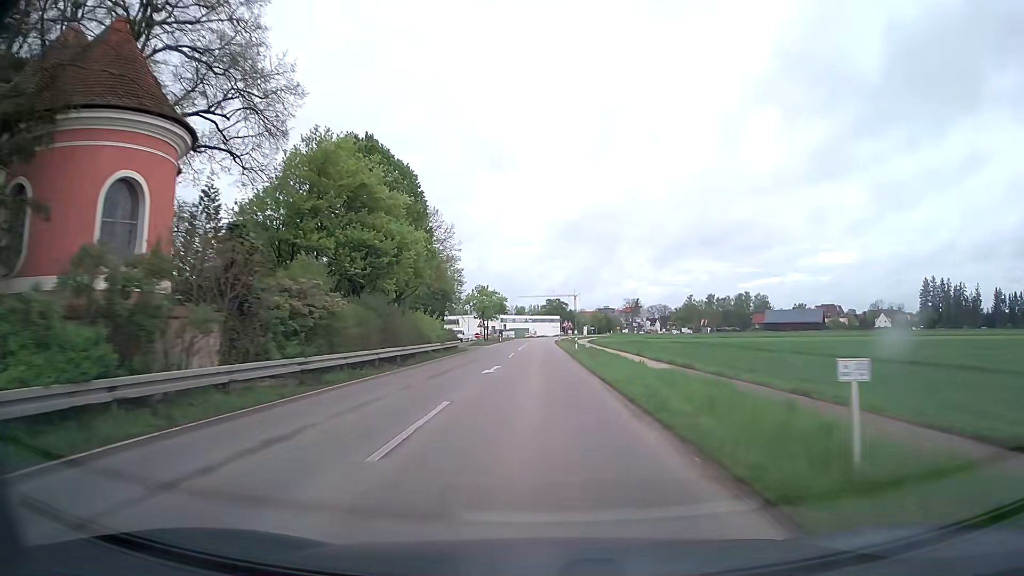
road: tertiary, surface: asphalt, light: Day
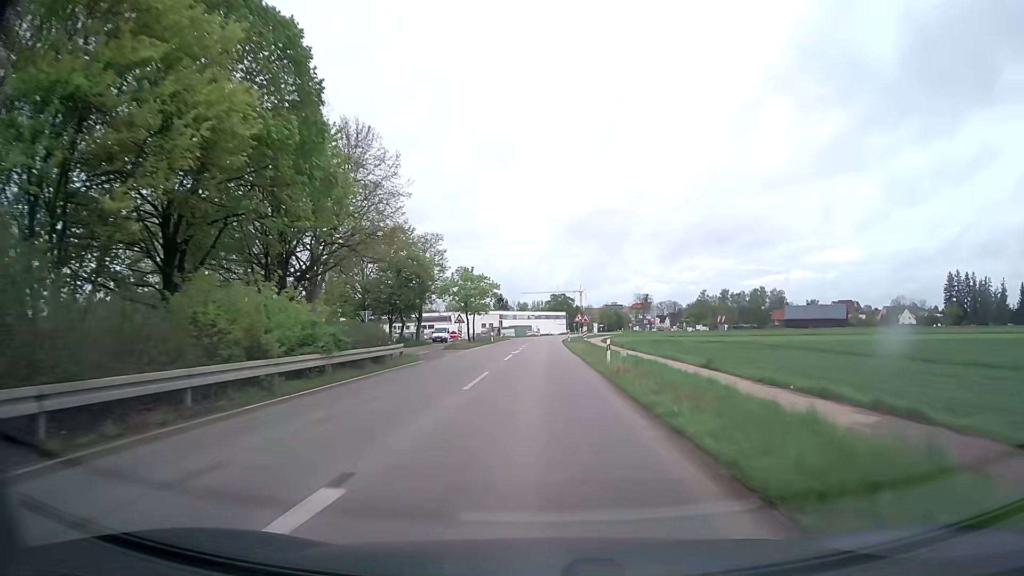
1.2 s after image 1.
(-0.1, +21.7) m; -1°
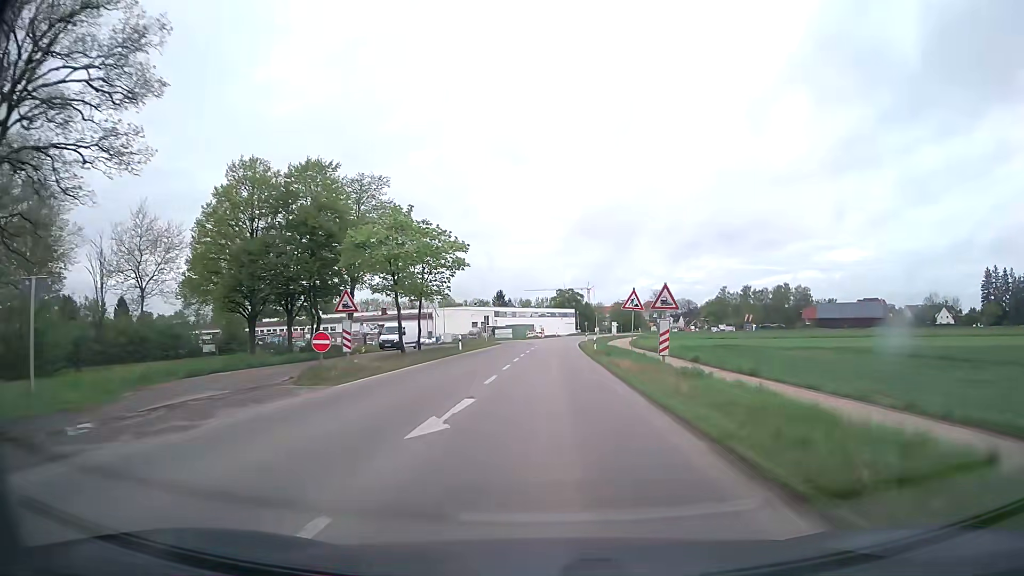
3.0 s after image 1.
(-0.2, +31.6) m; 0°
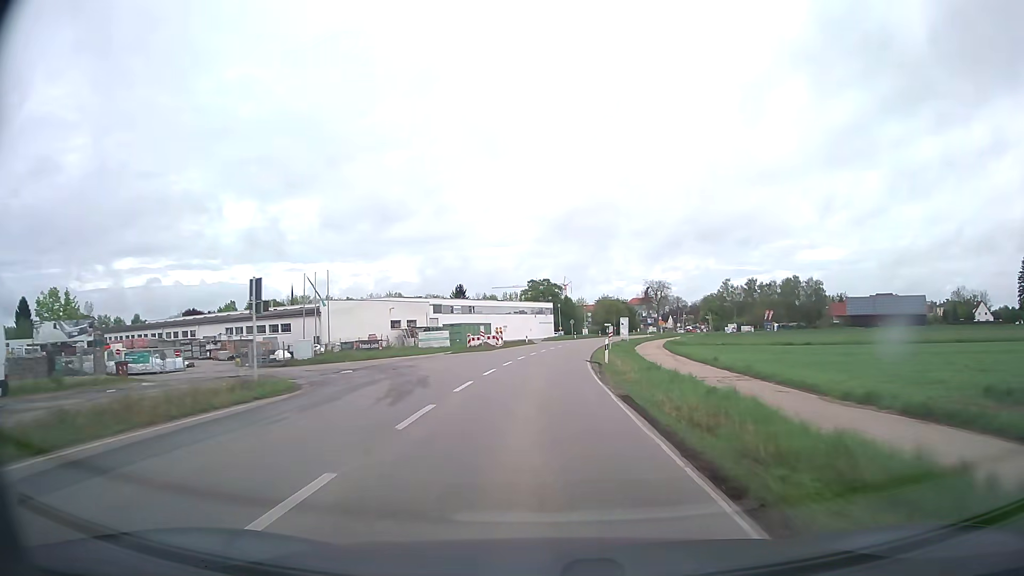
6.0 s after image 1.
(+1.1, +49.9) m; +2°
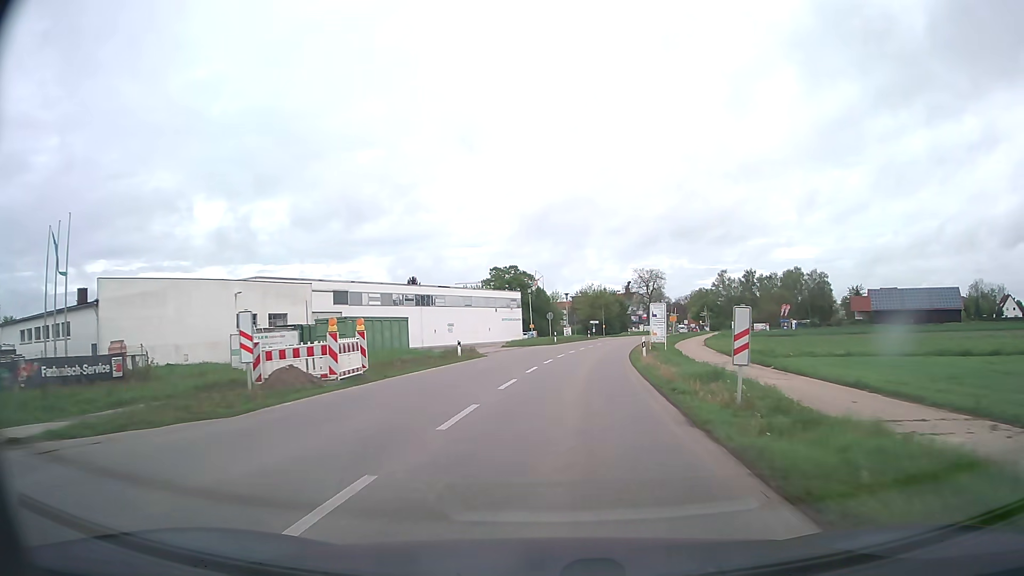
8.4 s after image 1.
(+0.8, +35.8) m; +3°
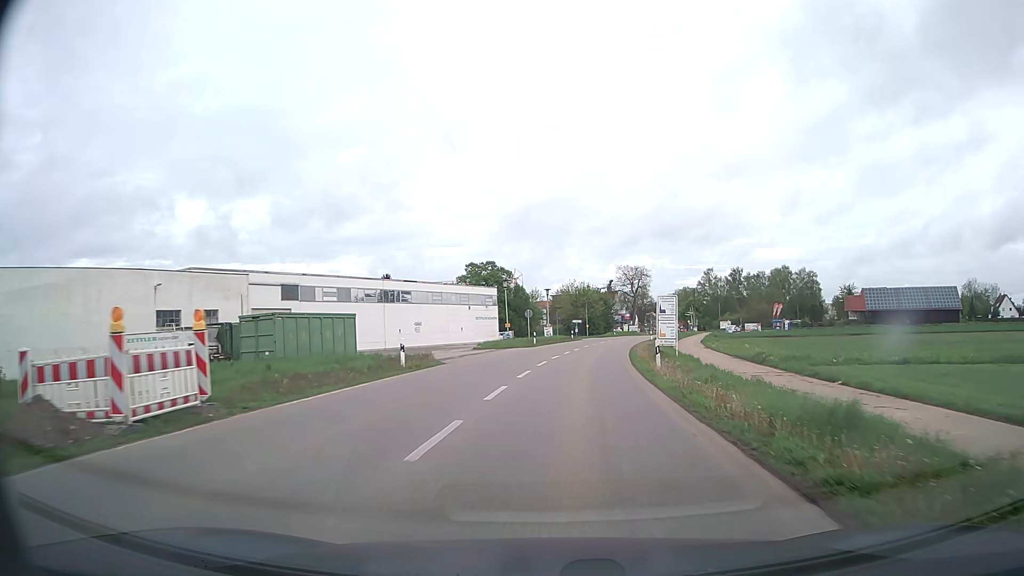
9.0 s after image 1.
(+0.1, +8.4) m; +2°
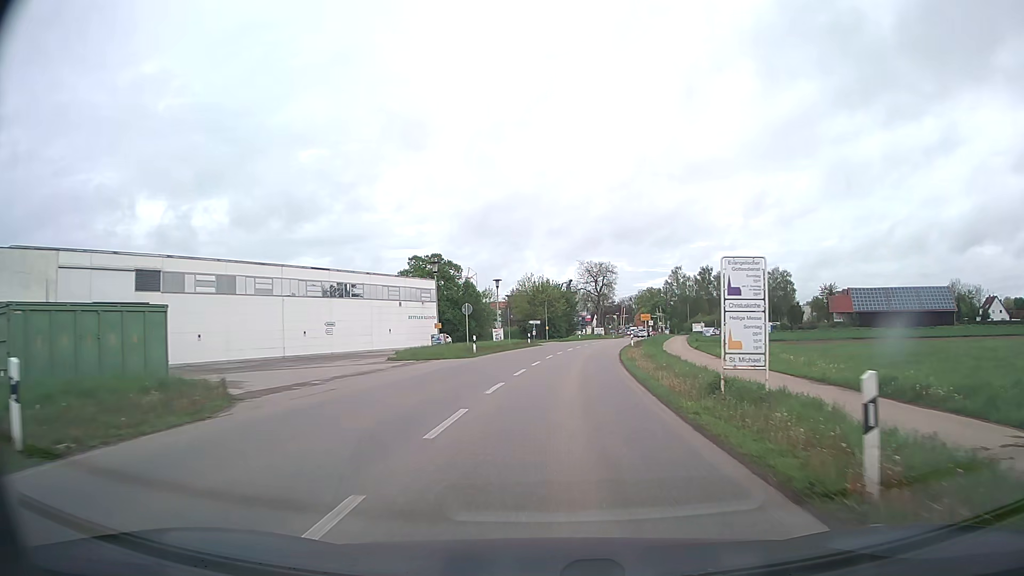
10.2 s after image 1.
(+0.5, +16.3) m; +4°
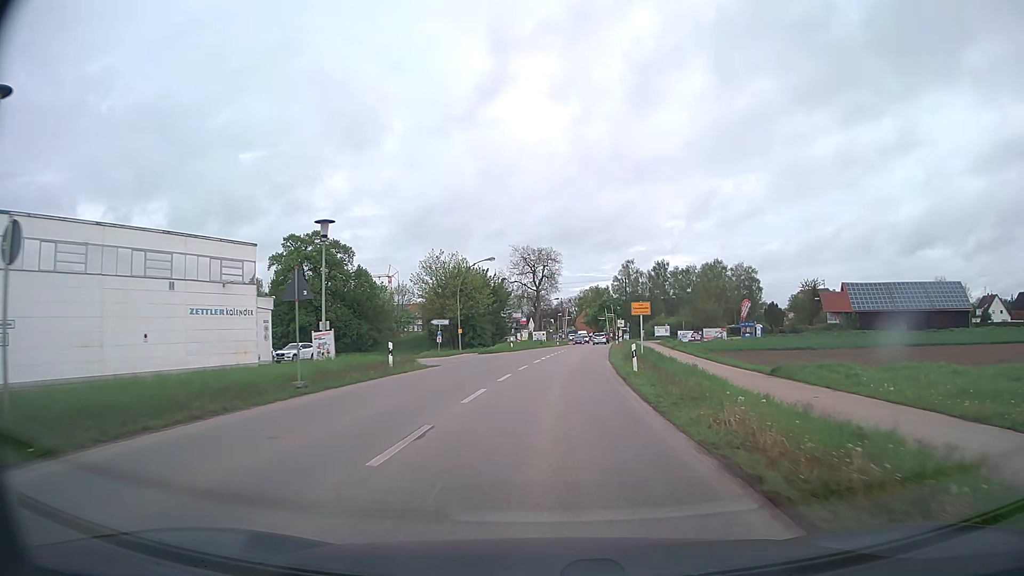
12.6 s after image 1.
(+1.7, +31.8) m; +6°
(0, +10) (0, +20) (+1, +30) (+2, +40) (+3, +50) (+4, +60) (+5, +70) (+6, +80) (+7, +90) (+8, +100) m
